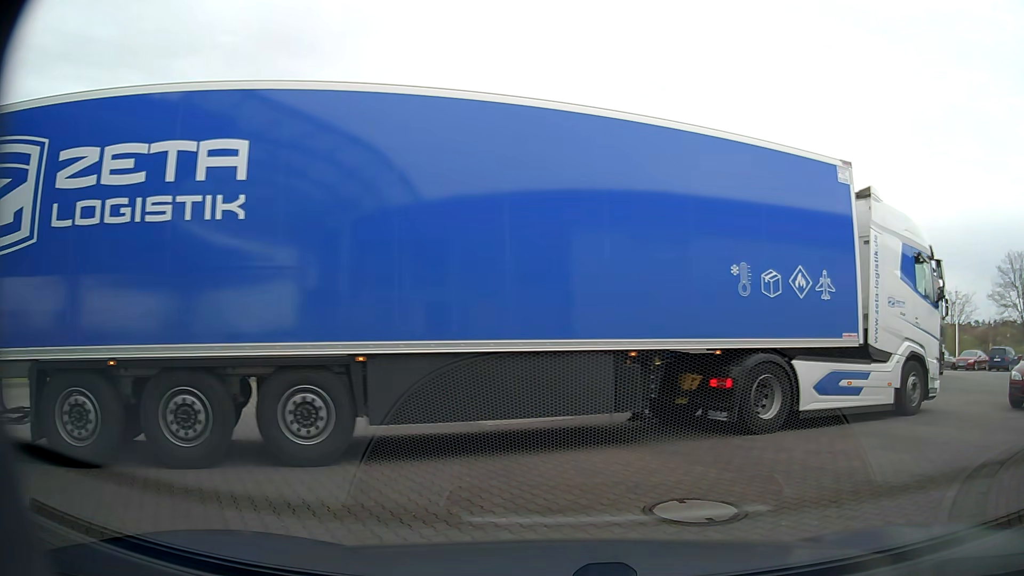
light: Day
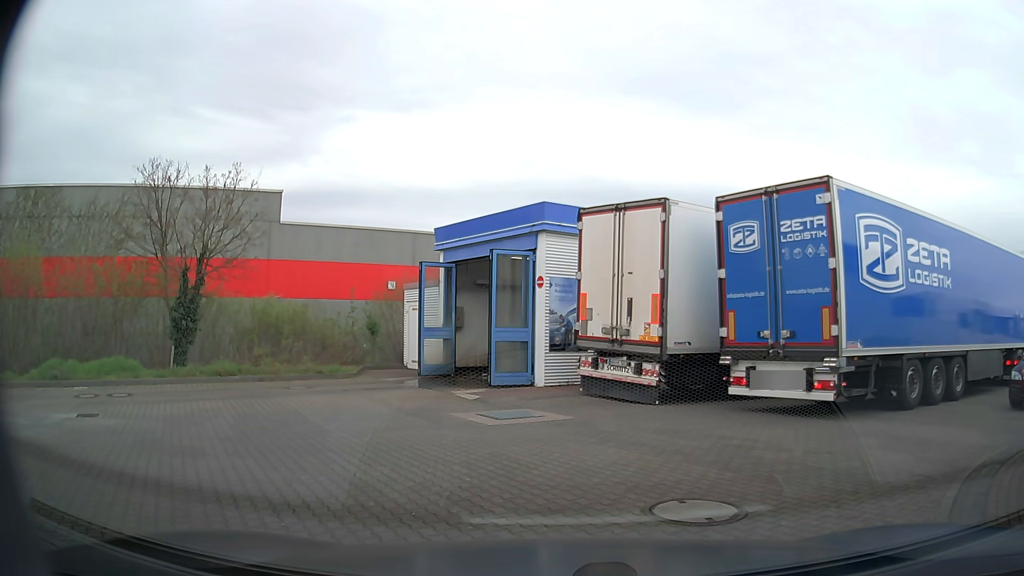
(0.0, 0.0) m; 0°
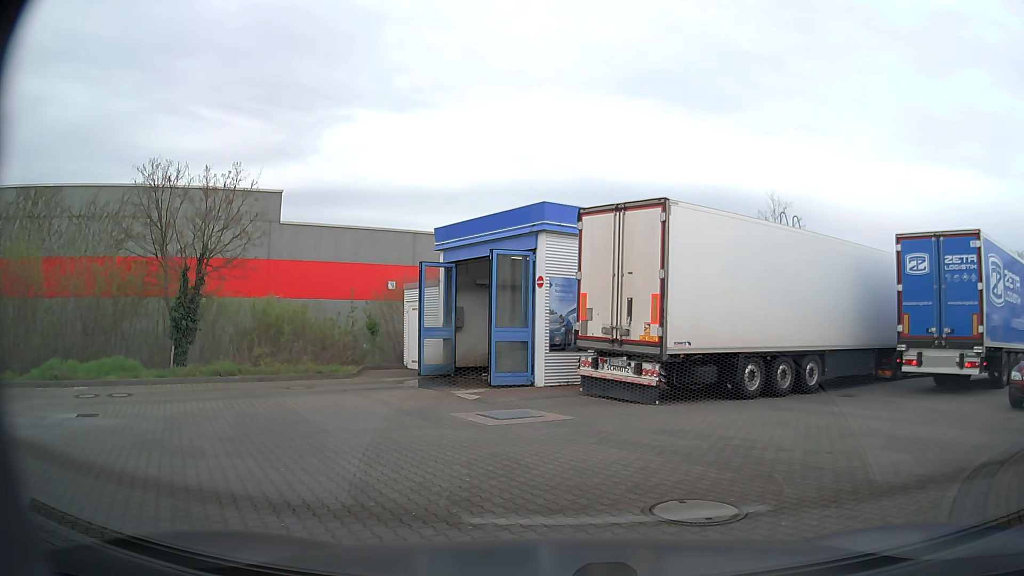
(0.0, 0.0) m; 0°
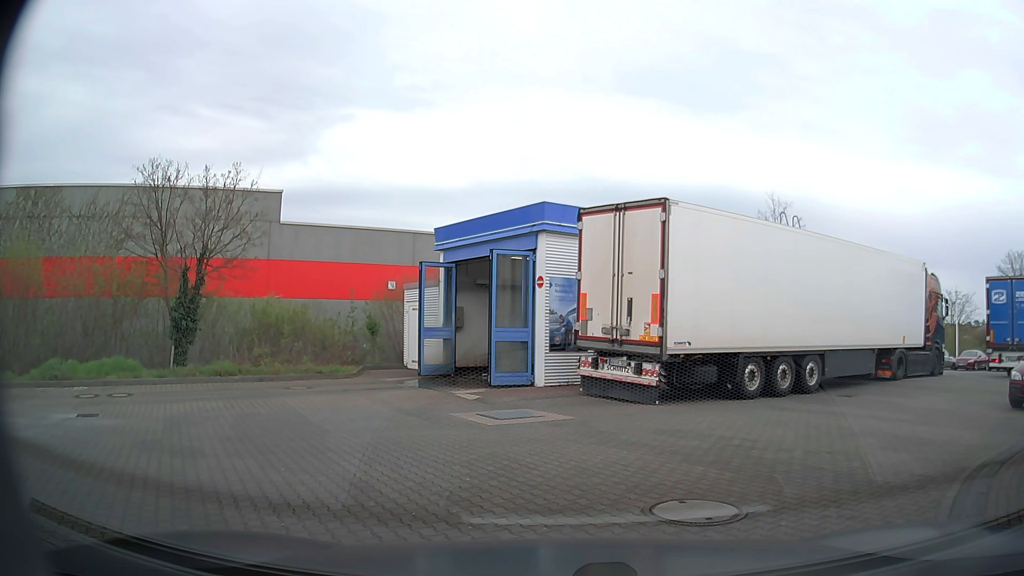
(0.0, +0.1) m; 0°
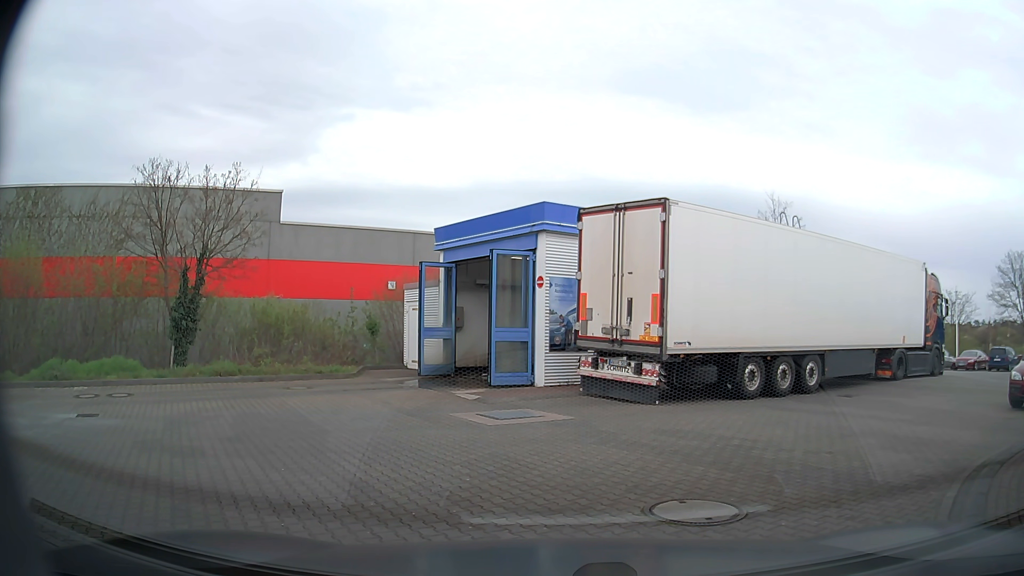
(0.0, 0.0) m; 0°
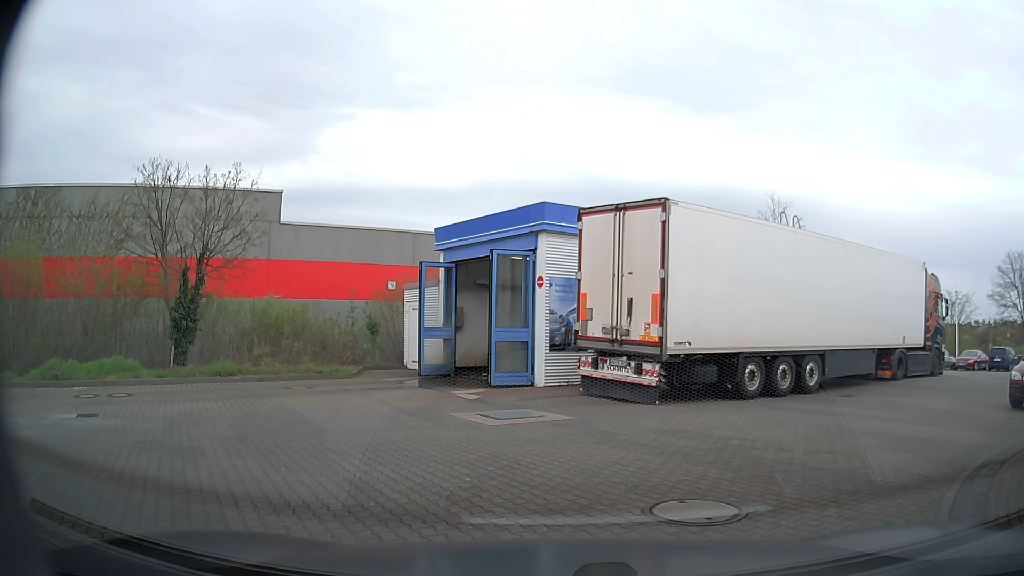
(0.0, 0.0) m; 0°
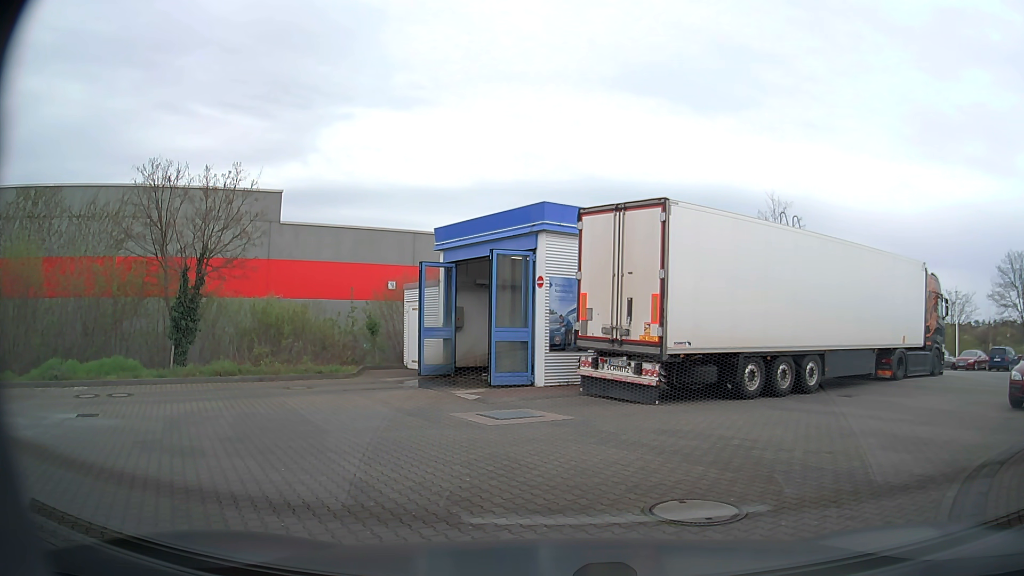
(0.0, 0.0) m; 0°
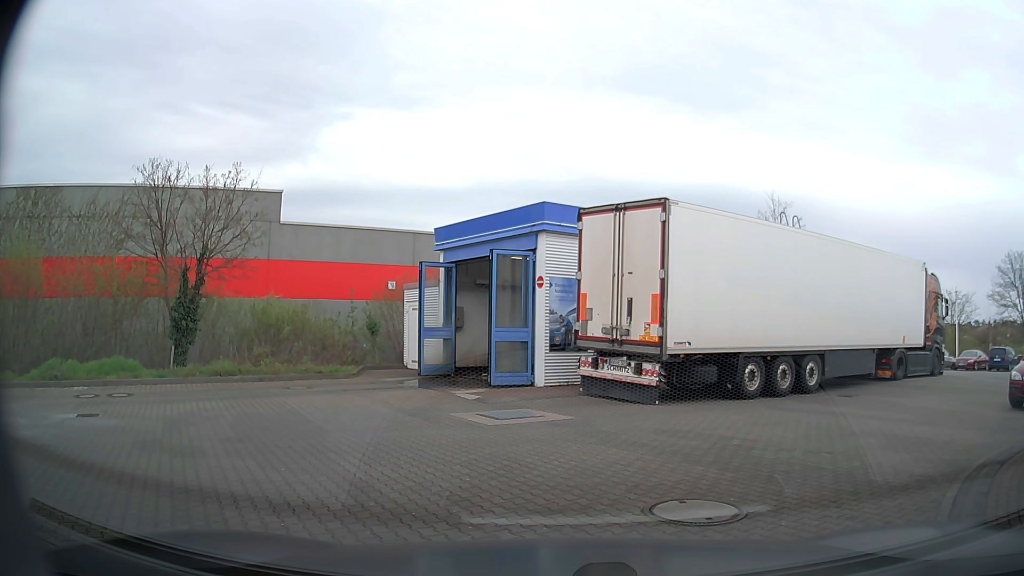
(0.0, 0.0) m; 0°
